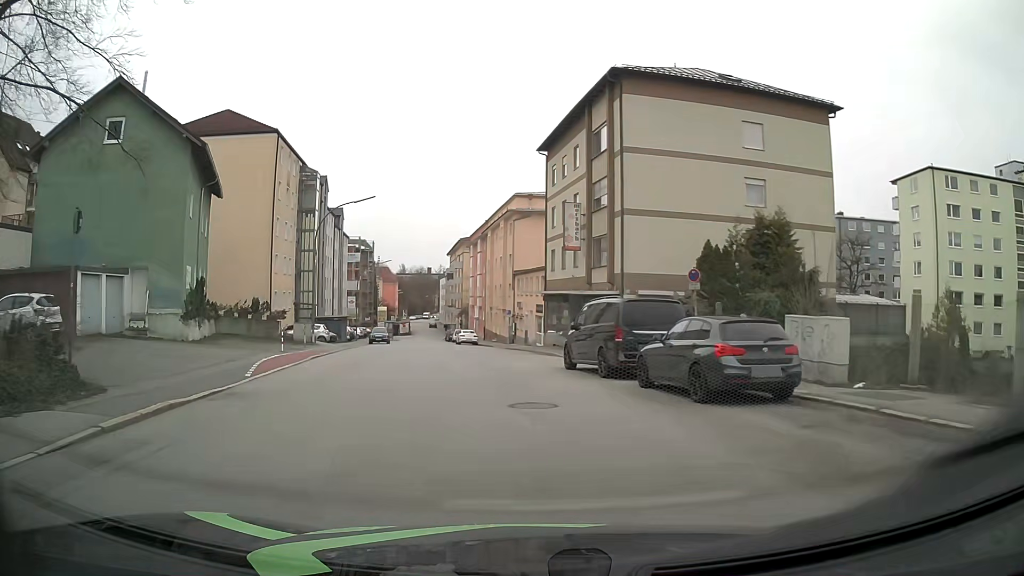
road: tertiary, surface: asphalt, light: Day
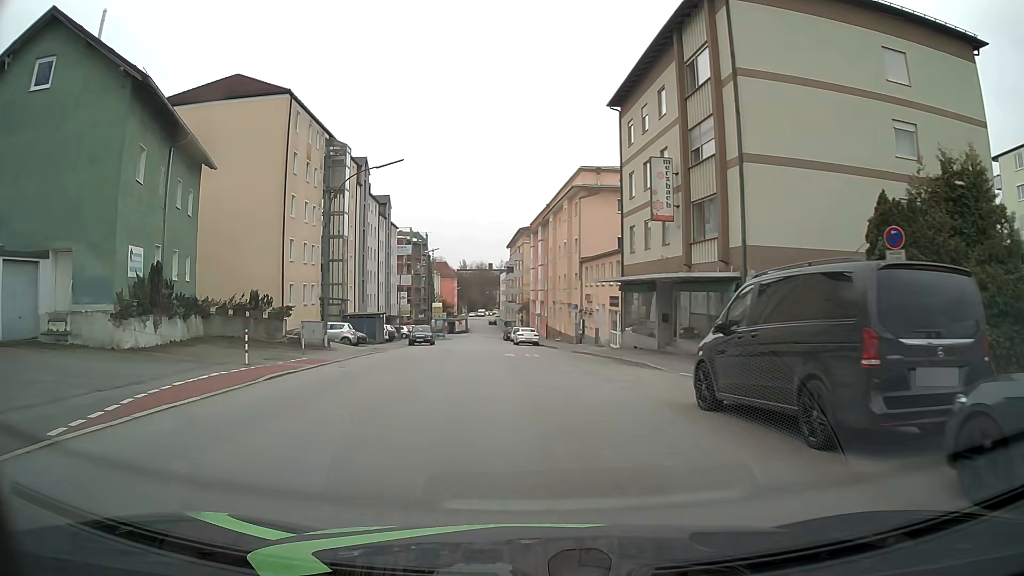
(-0.4, +9.3) m; -5°
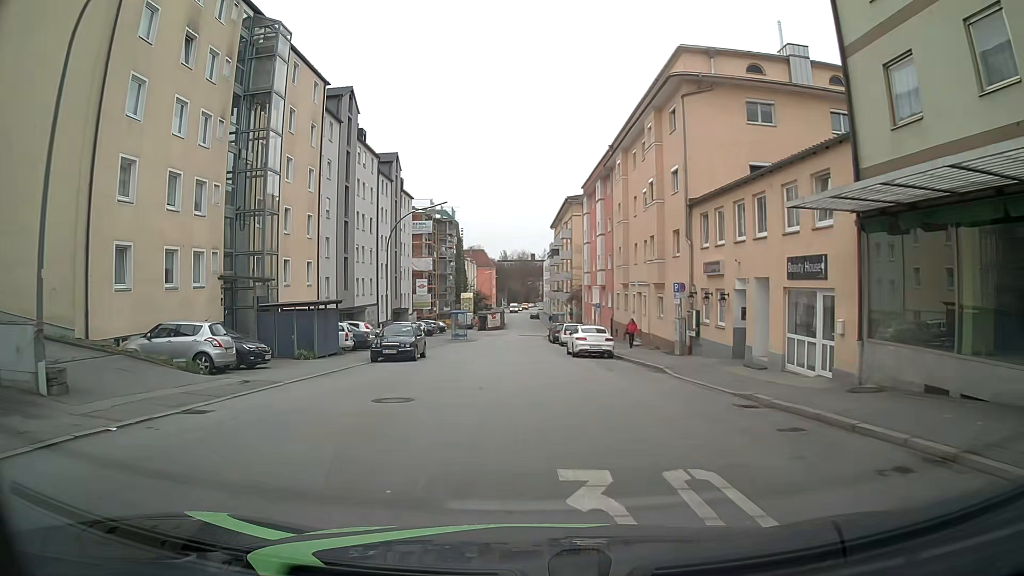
(-1.1, +23.0) m; -4°
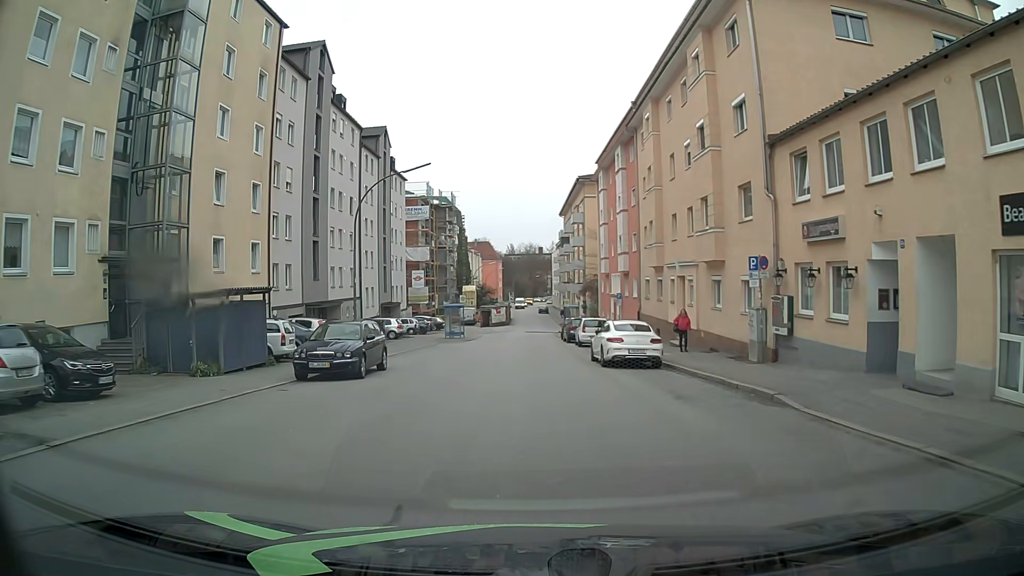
(-0.1, +9.2) m; 0°
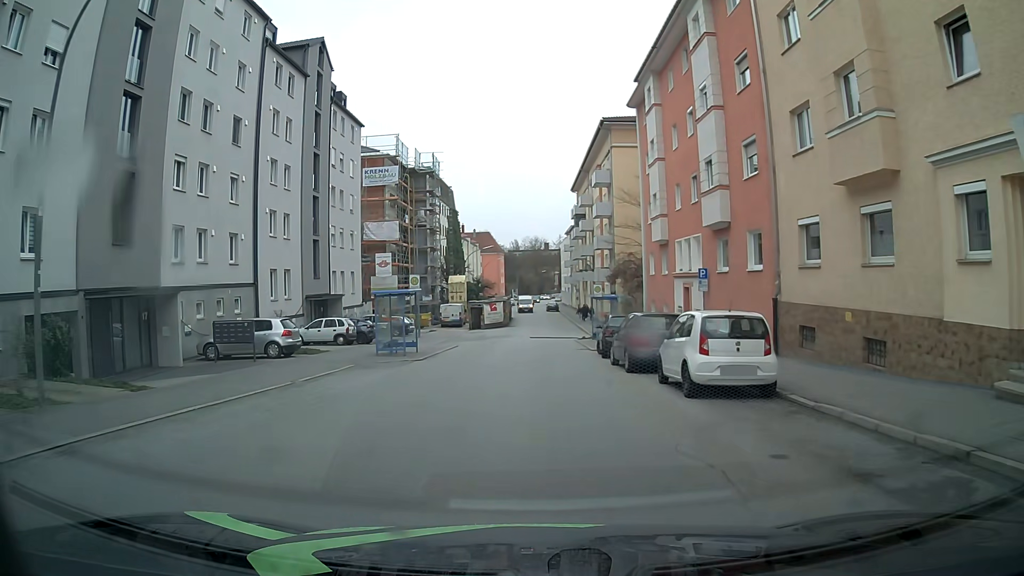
(-0.3, +22.6) m; -1°
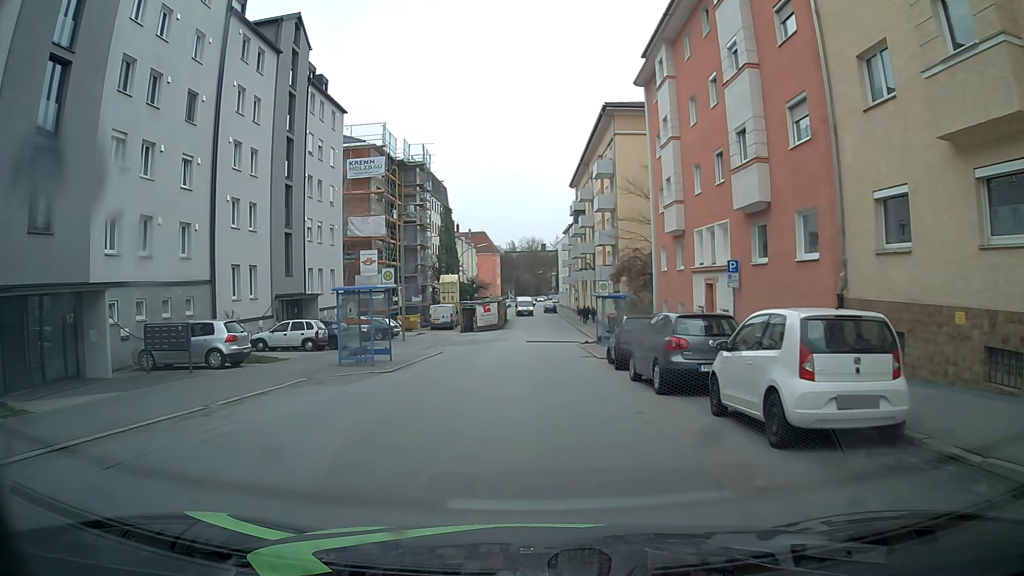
(0.0, +4.5) m; -1°
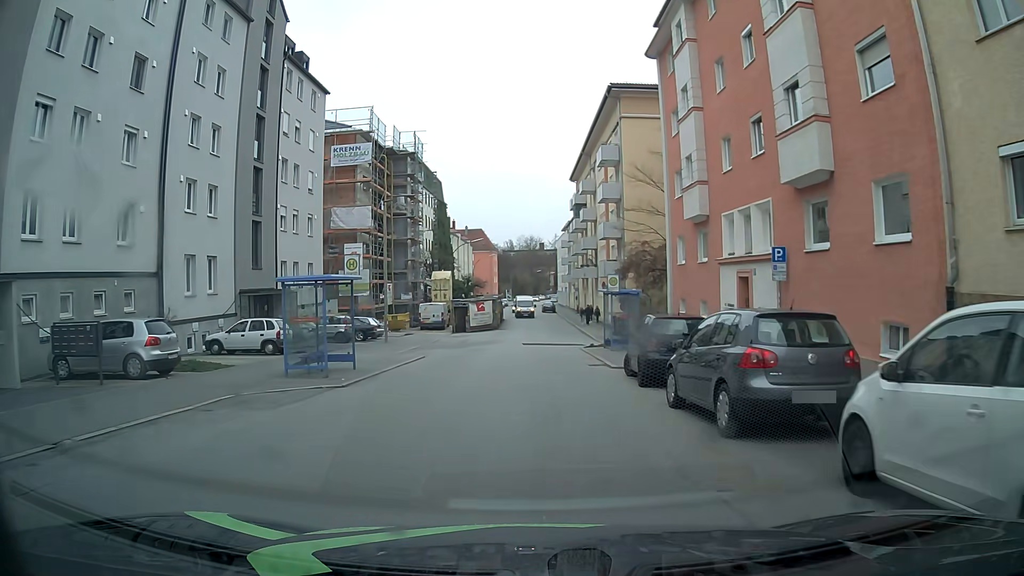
(+0.1, +4.4) m; 0°
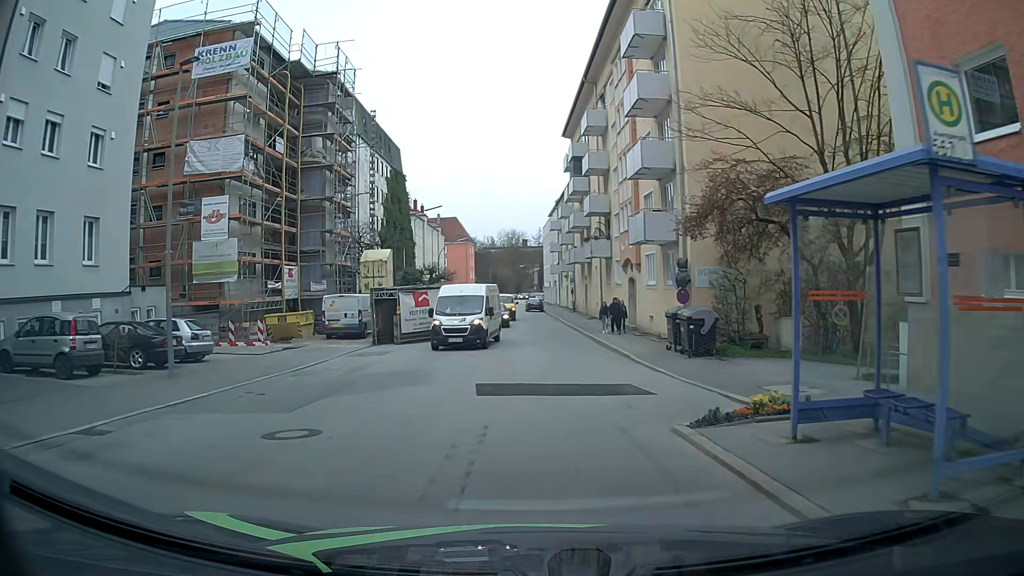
(+0.6, +22.3) m; +1°
